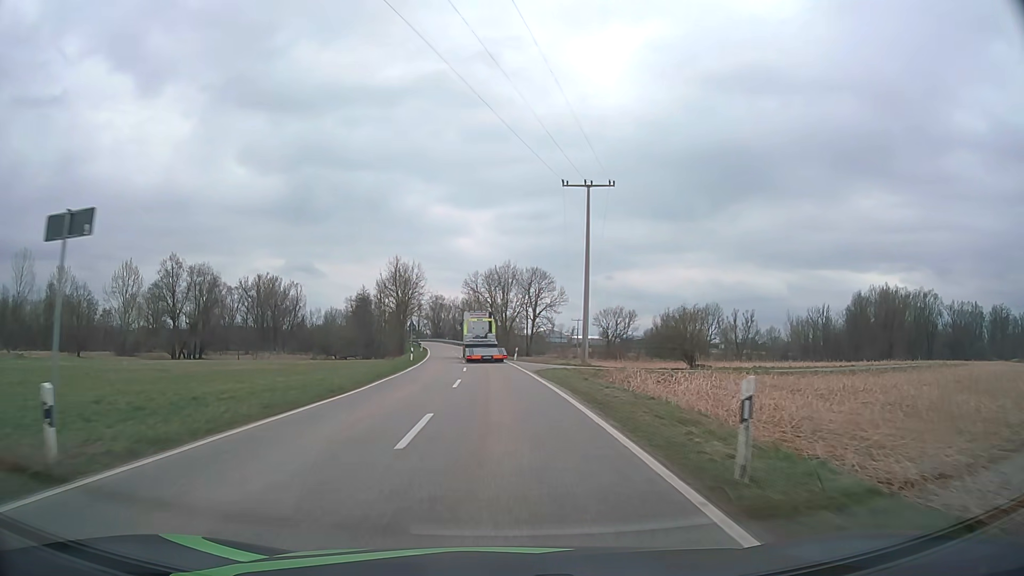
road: tertiary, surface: asphalt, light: Day
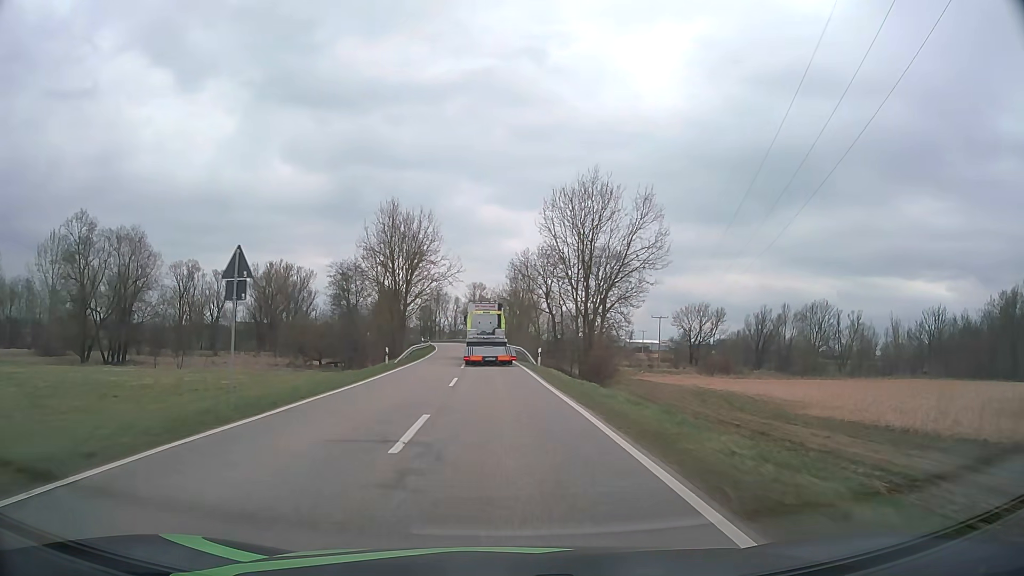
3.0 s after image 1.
(-1.8, +49.2) m; -4°
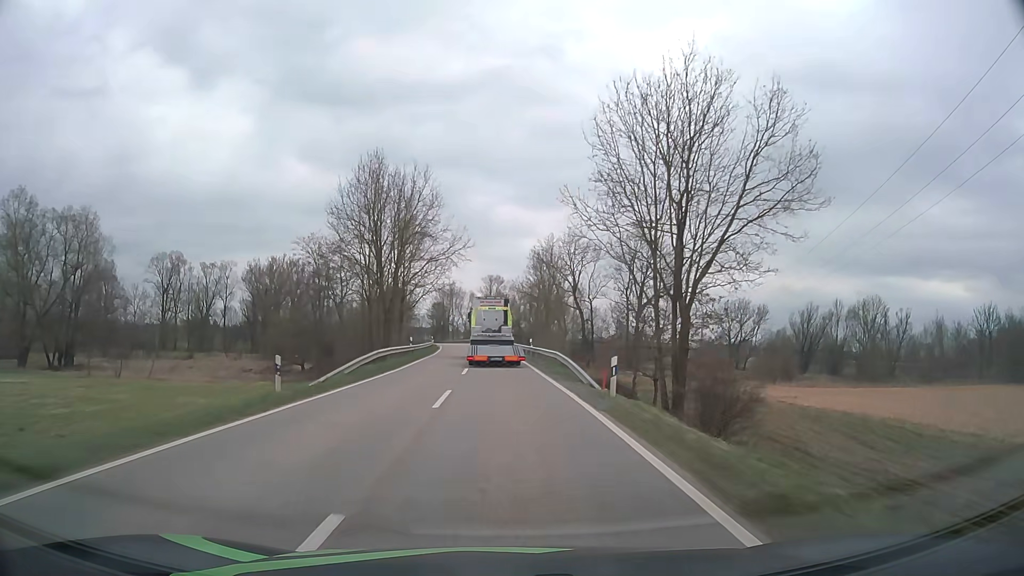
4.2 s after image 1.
(-0.3, +19.2) m; -2°
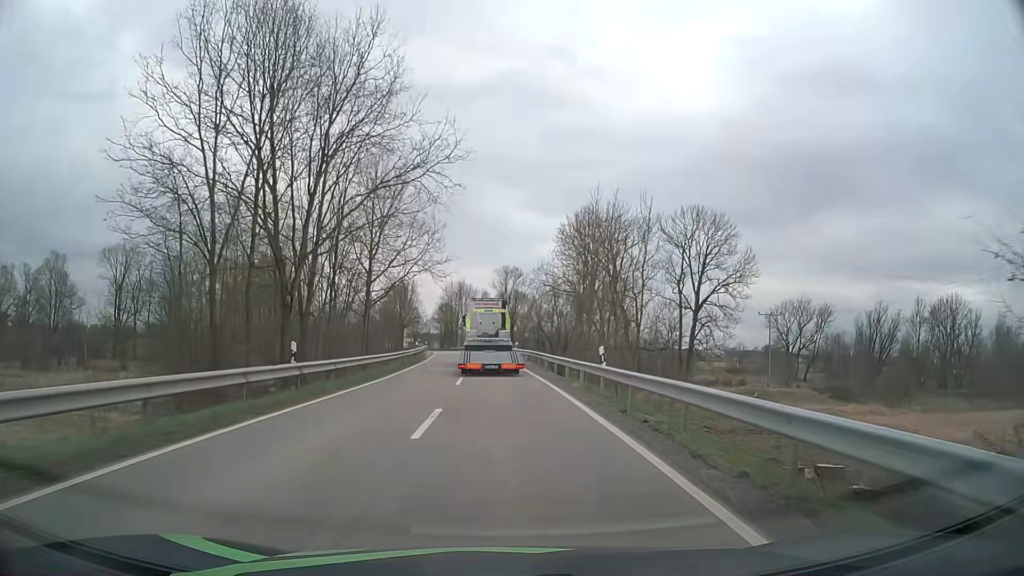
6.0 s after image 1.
(-0.4, +27.9) m; -1°
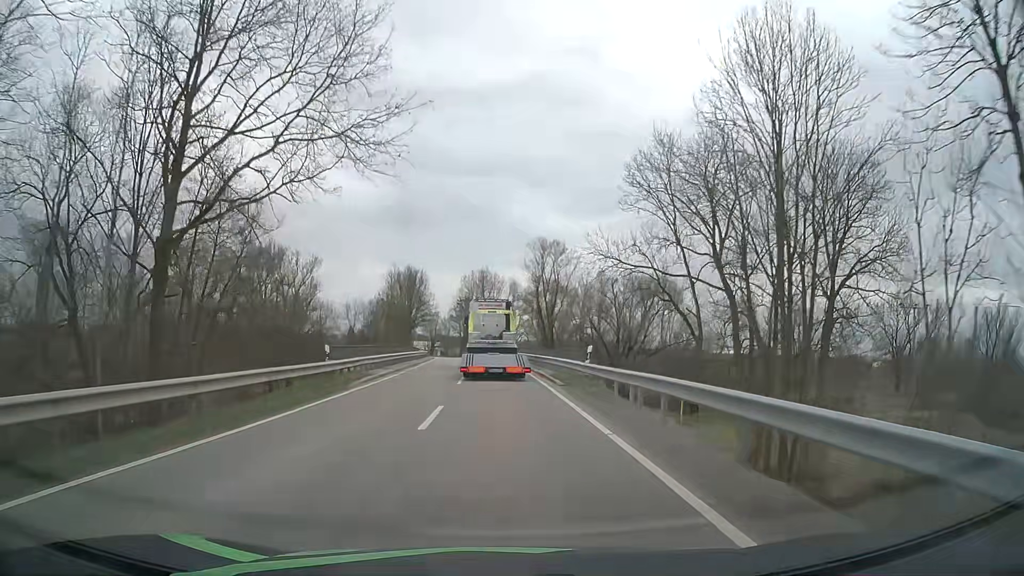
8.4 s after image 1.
(-0.7, +34.5) m; -3°
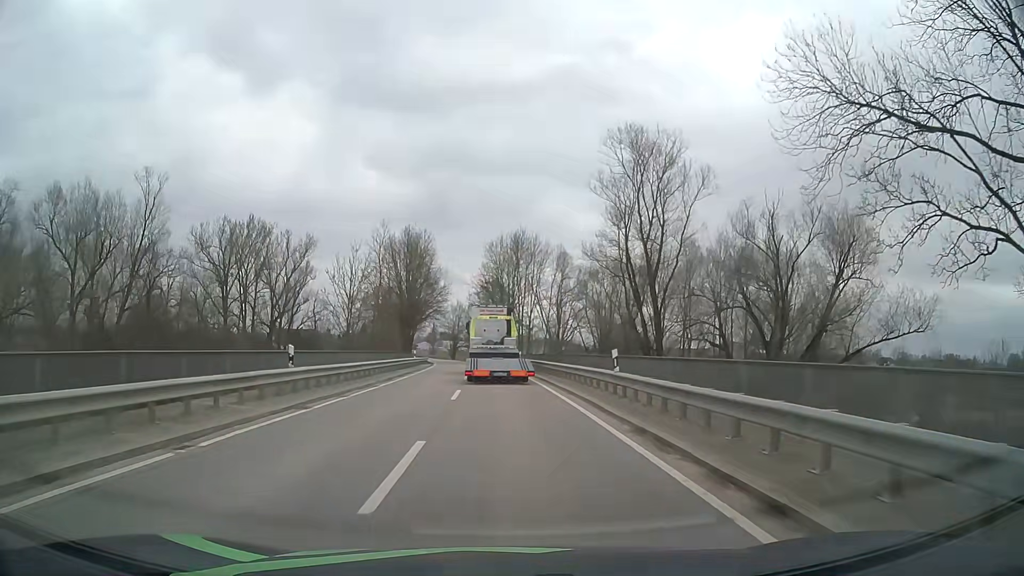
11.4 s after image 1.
(-1.0, +41.7) m; -3°
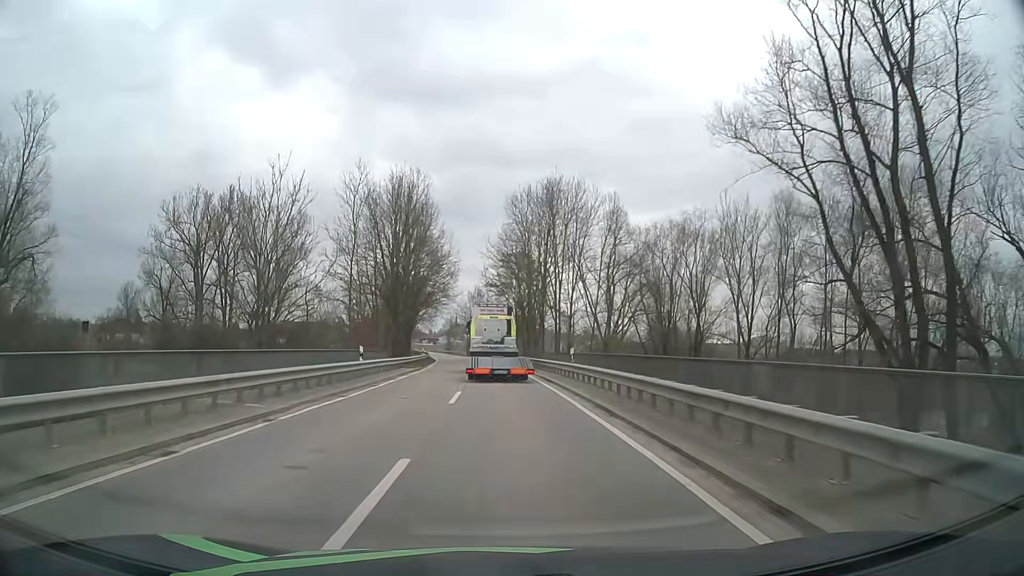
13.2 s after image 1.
(-0.4, +25.9) m; -2°
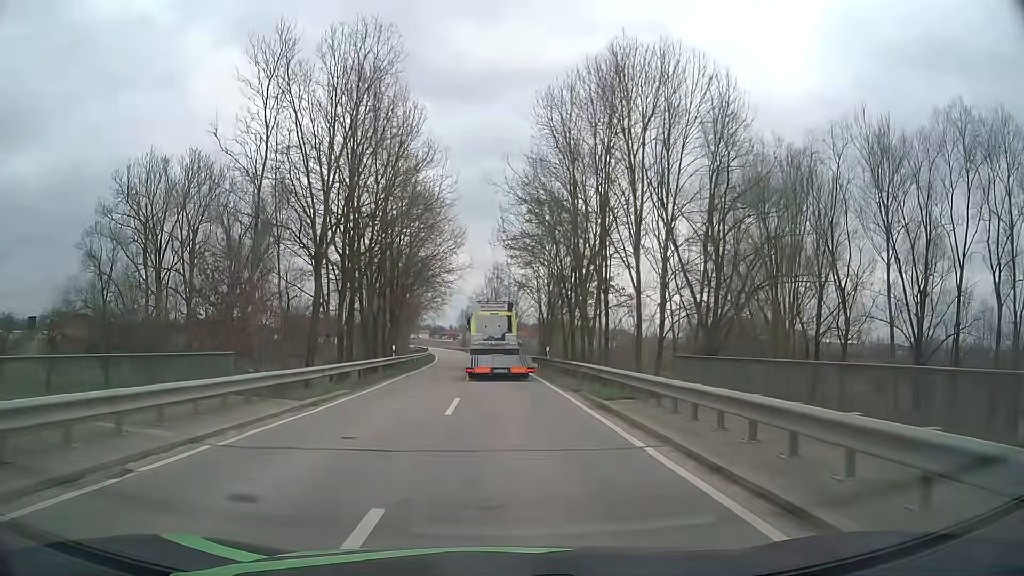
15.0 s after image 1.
(-0.4, +26.7) m; -2°
(0, +10) (0, +20) (-1, +30) (-1, +40) (-1, +50) (-2, +60) (-3, +70) (-4, +80) (-5, +90) (-6, +100) m
